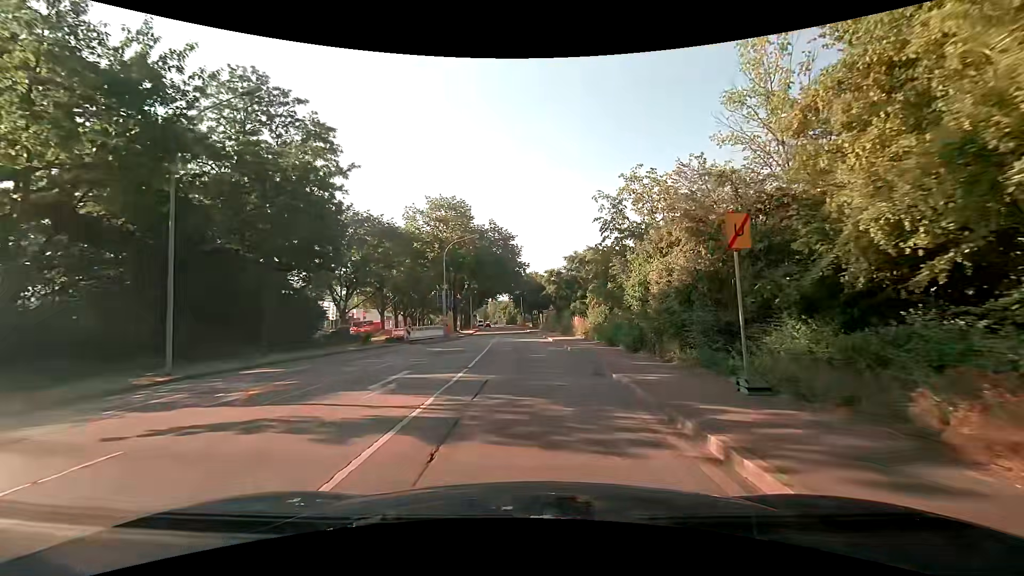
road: tertiary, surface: asphalt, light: Day
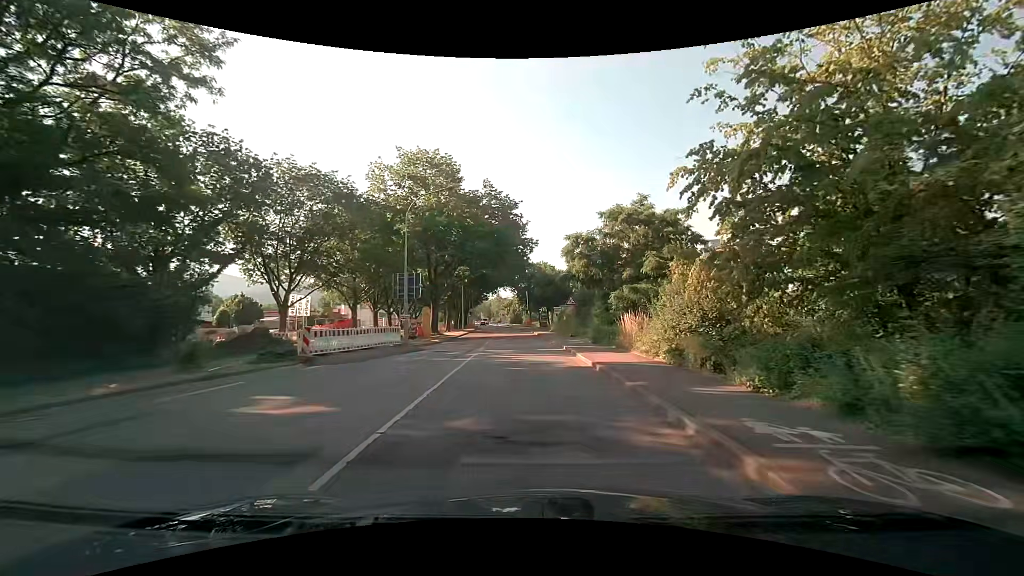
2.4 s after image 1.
(-0.1, +17.7) m; -1°
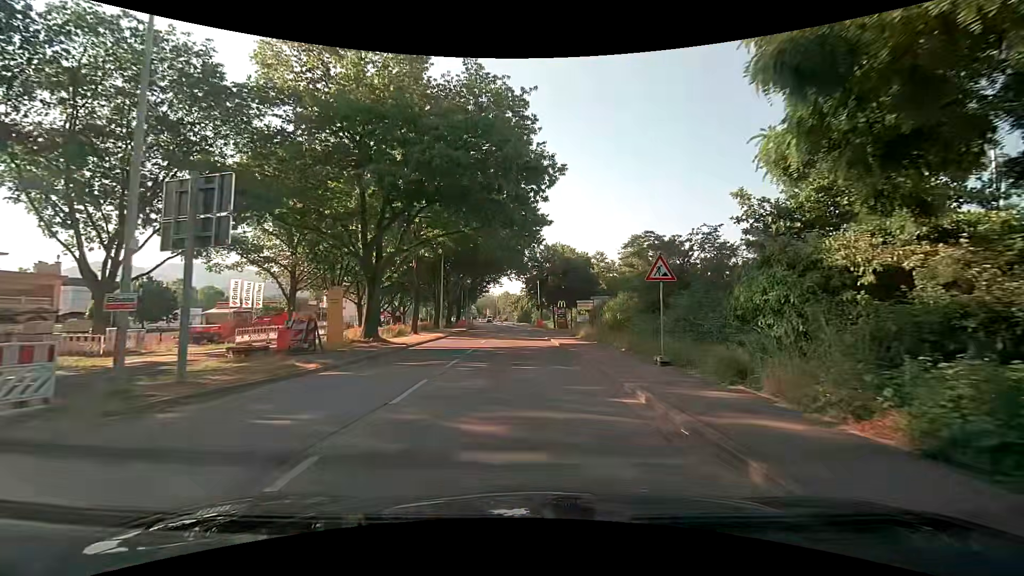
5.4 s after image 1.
(0.0, +22.0) m; 0°
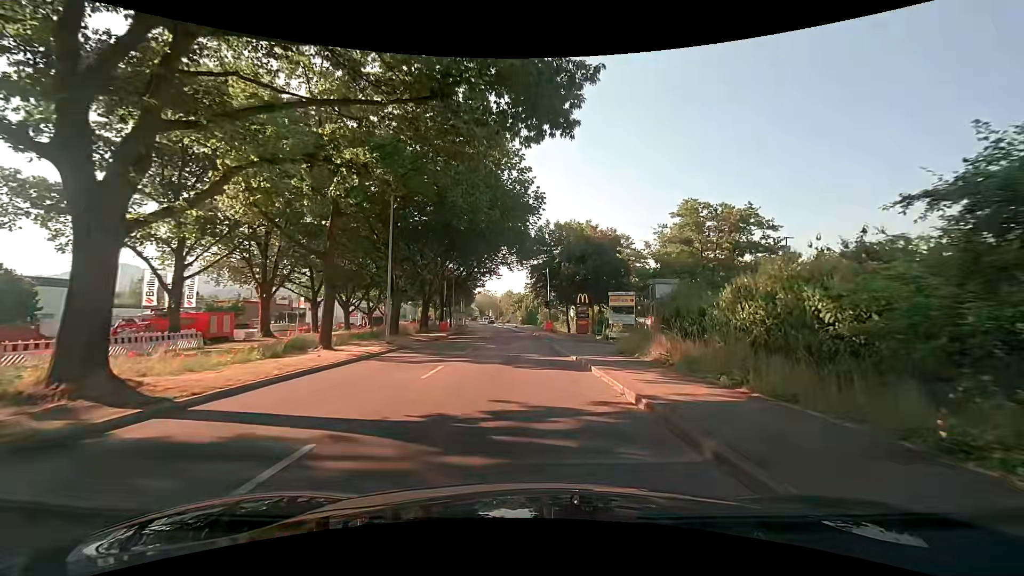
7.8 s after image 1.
(-0.2, +17.5) m; 0°
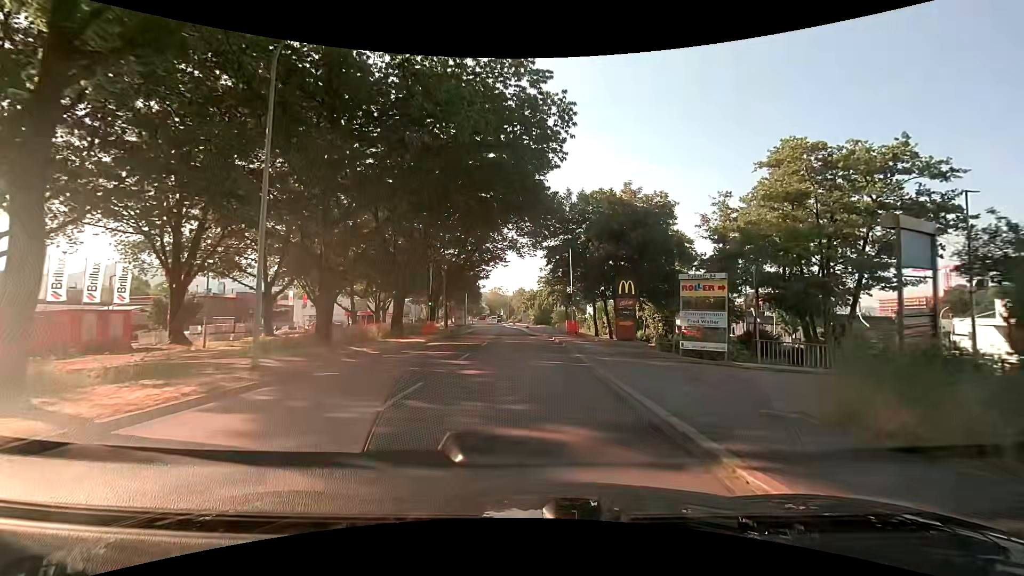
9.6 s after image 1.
(-0.3, +13.3) m; -2°
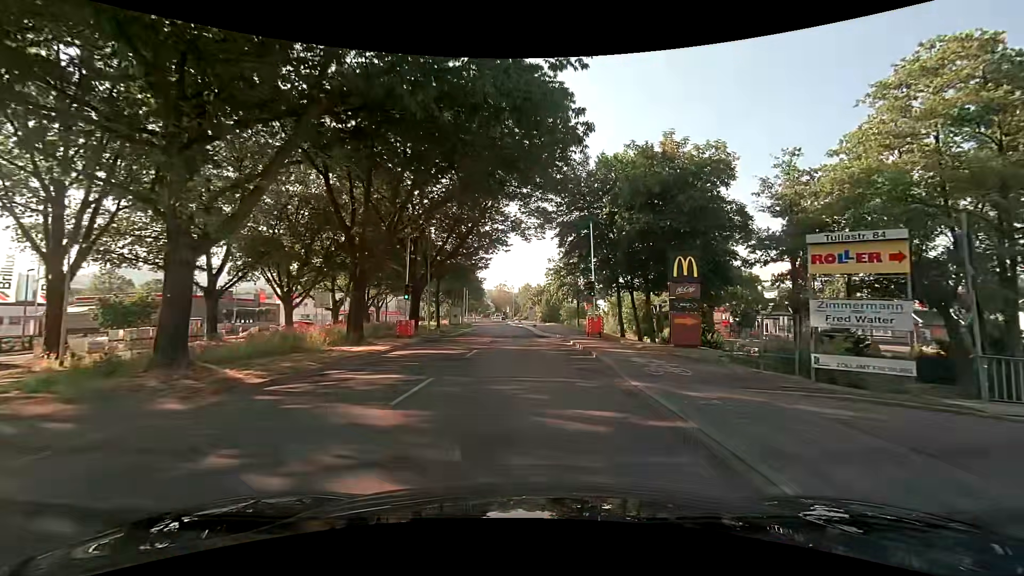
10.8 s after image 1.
(0.0, +8.9) m; -1°
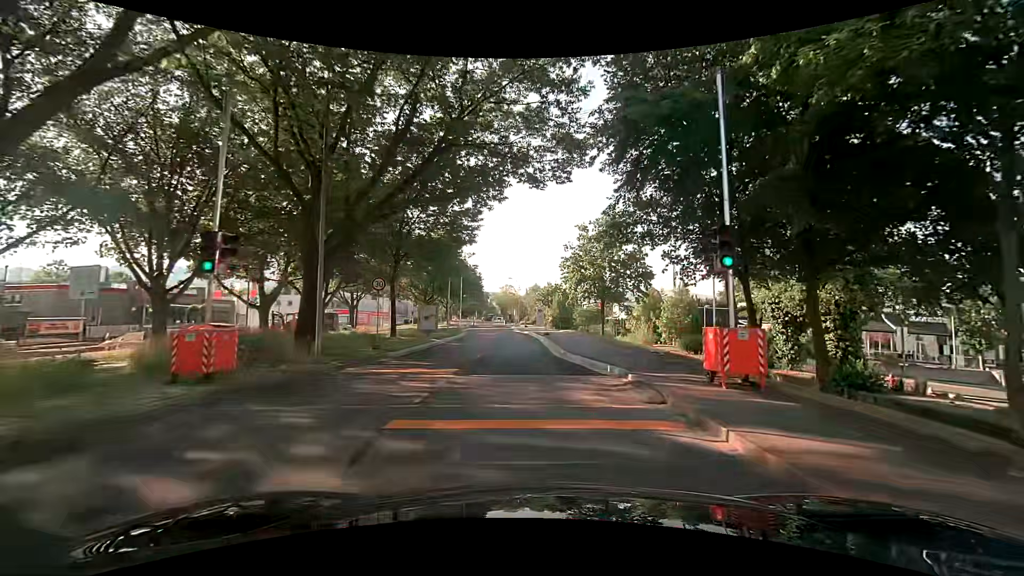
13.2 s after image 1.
(+0.1, +17.7) m; -1°
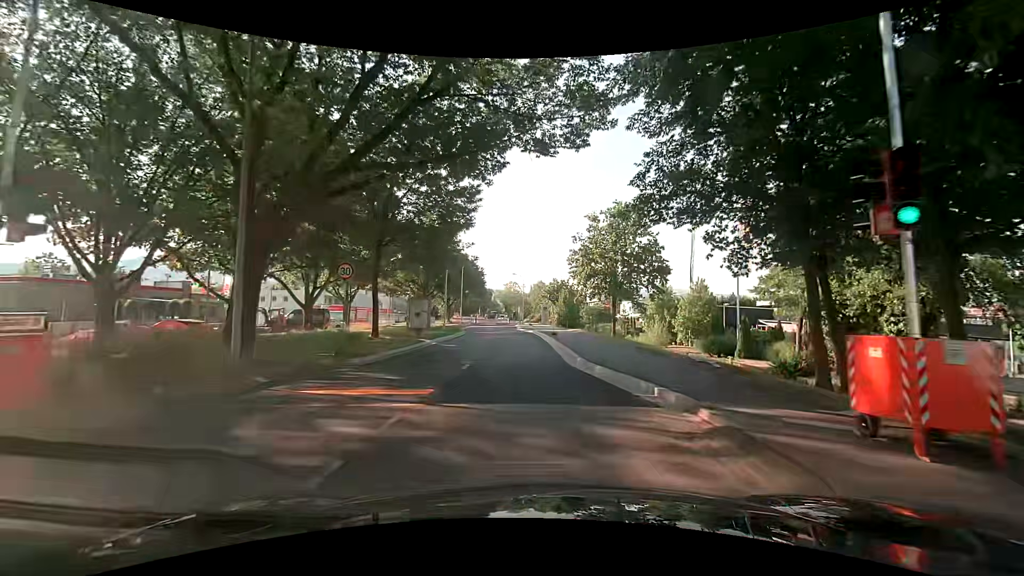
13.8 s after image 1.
(0.0, +4.3) m; +1°
